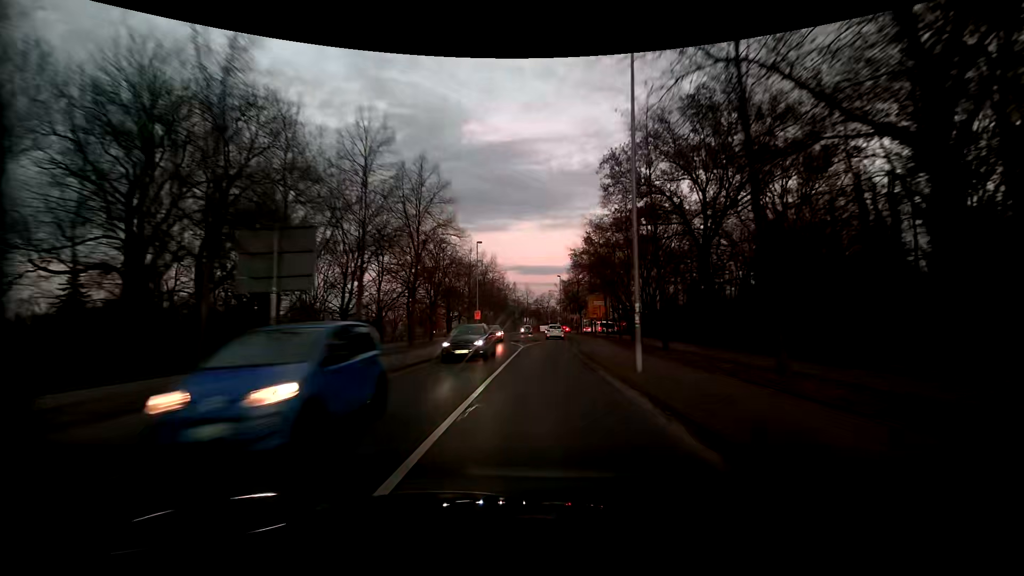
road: residential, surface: asphalt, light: Dusk
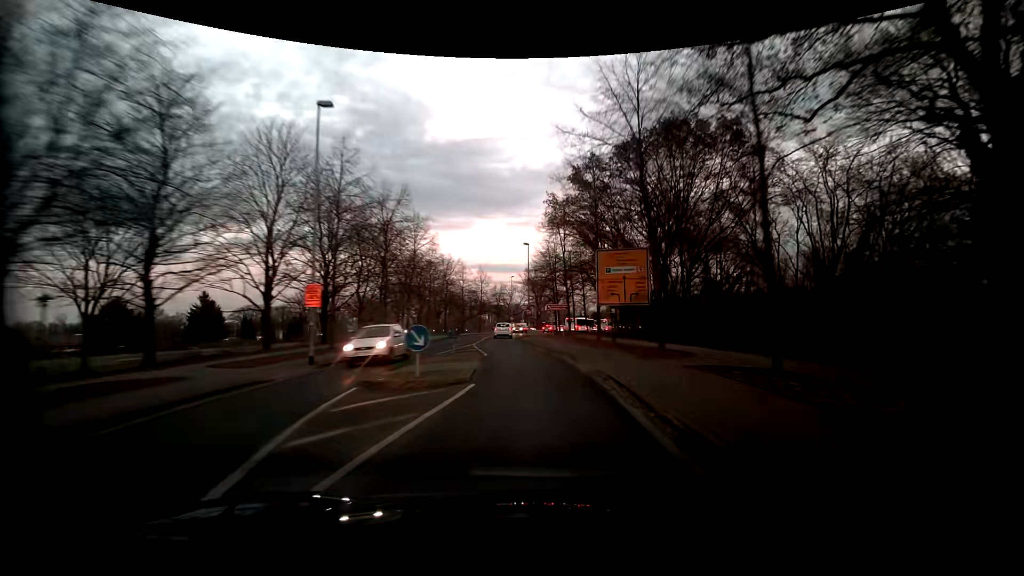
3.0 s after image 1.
(+0.8, +32.3) m; +4°
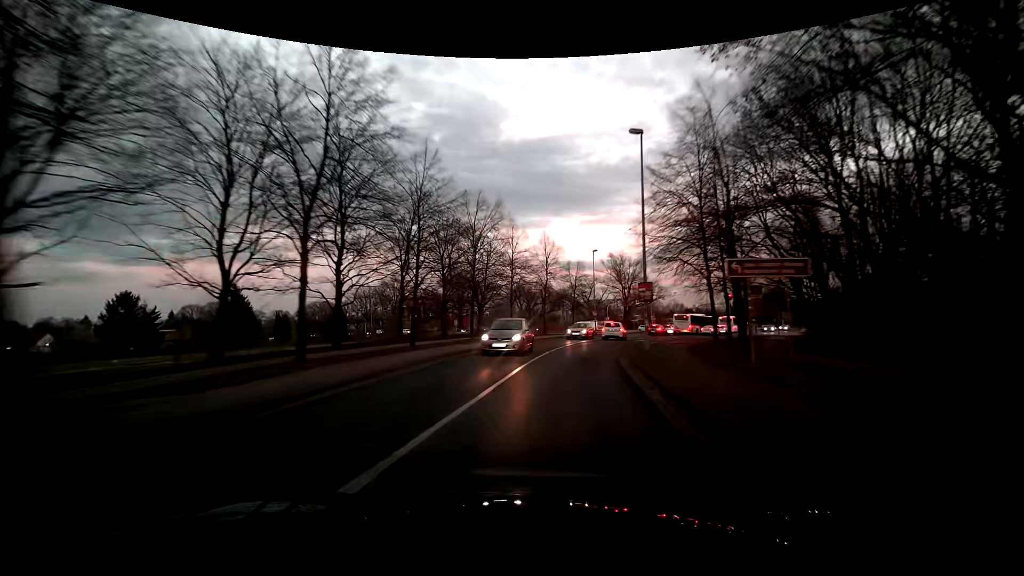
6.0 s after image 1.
(-1.9, +30.4) m; -9°
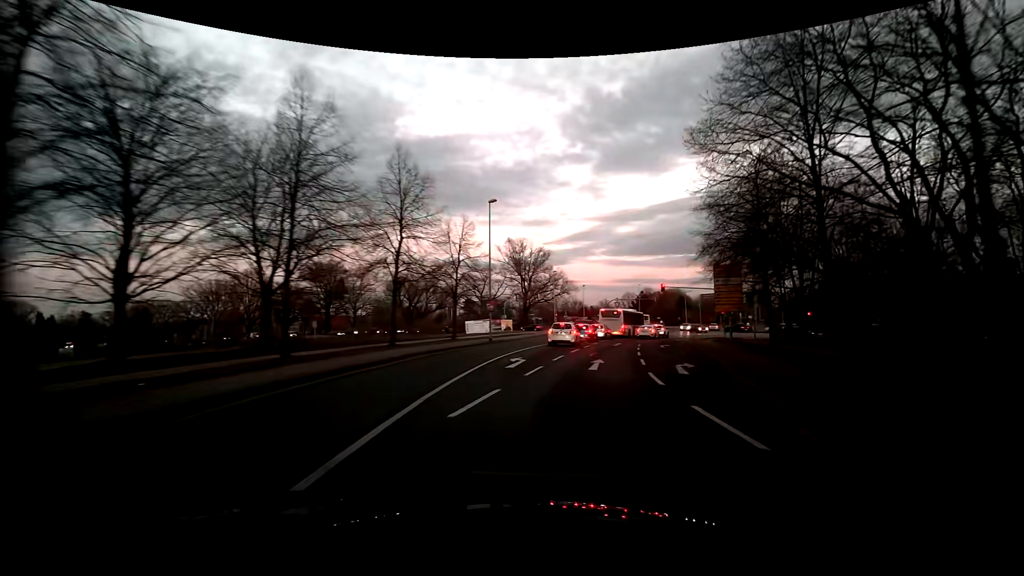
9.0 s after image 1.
(+2.5, +25.2) m; +13°
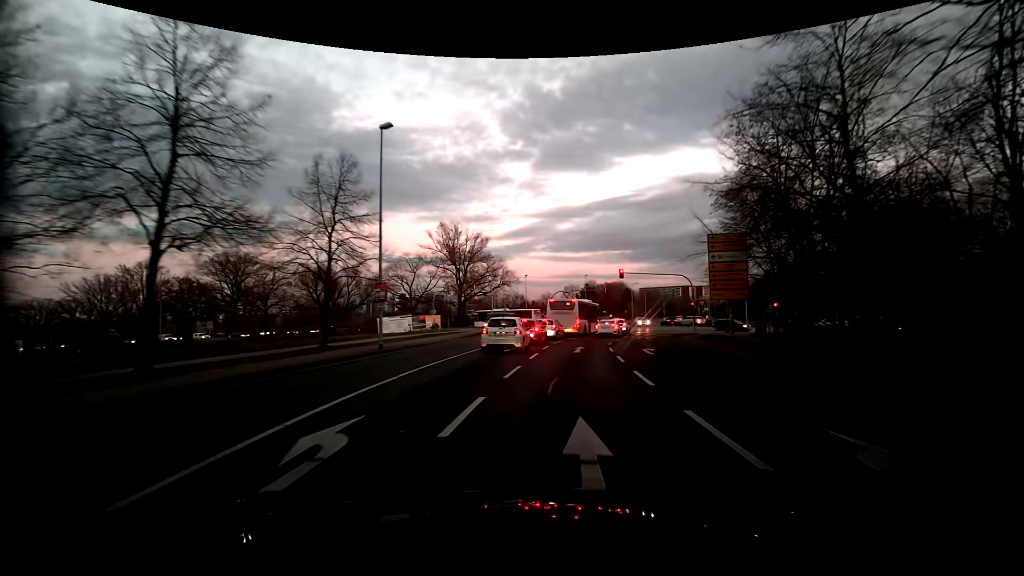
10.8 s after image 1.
(+0.8, +13.0) m; +7°
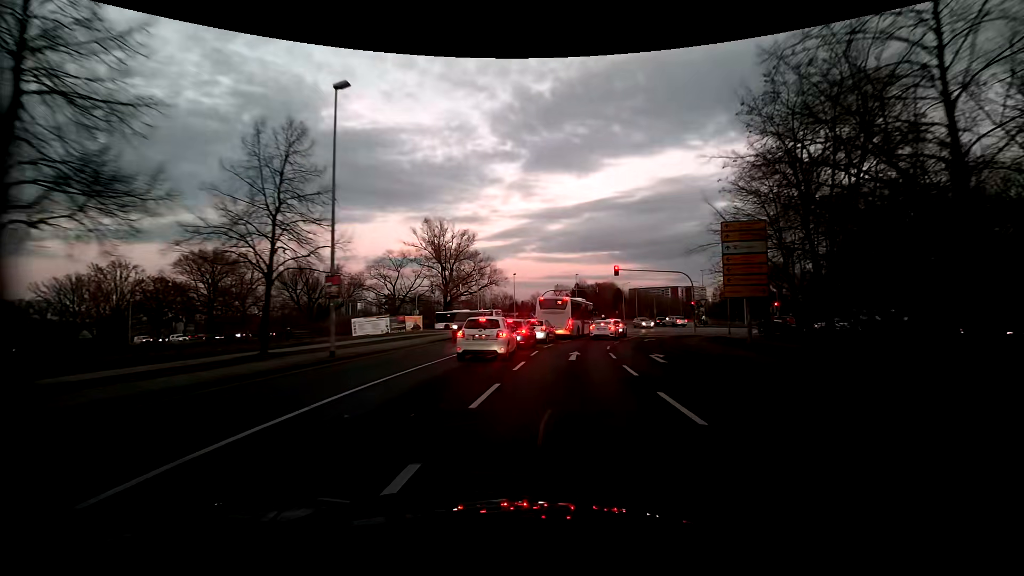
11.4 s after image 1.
(0.0, +4.0) m; +1°
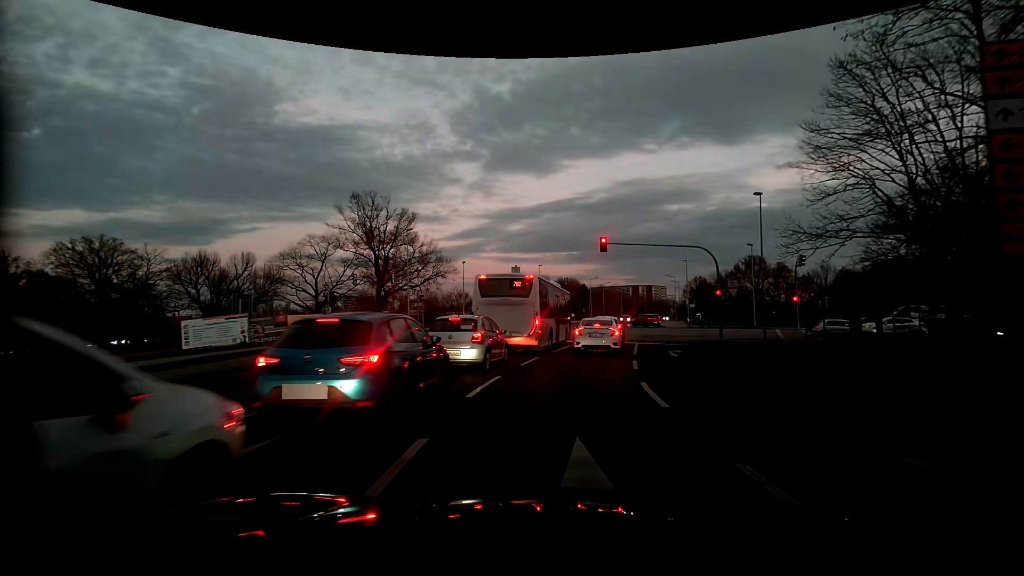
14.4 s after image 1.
(+0.6, +16.7) m; +5°
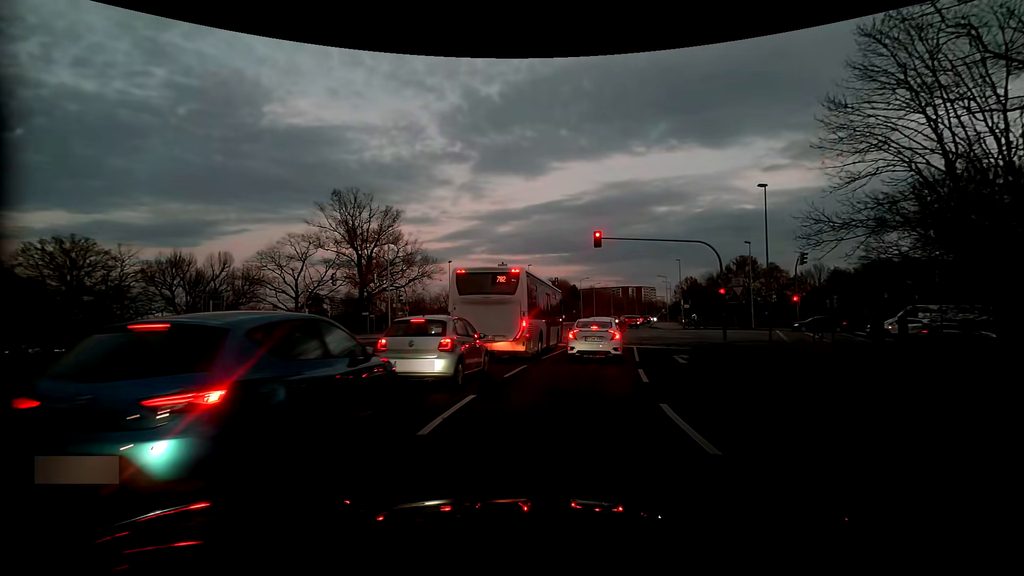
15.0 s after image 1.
(0.0, +2.6) m; +1°
(0, +10) (+2, +20) (+3, +30) (+6, +39) (+8, +49) (+10, +59) (+12, +69) (+15, +78) (+17, +88) (+20, +98) m
